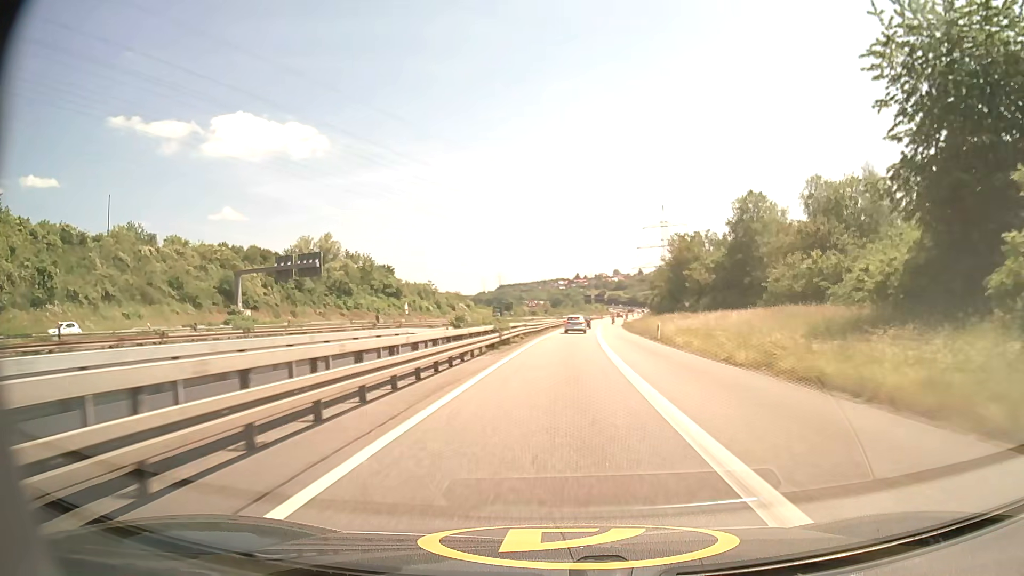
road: motorway_link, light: Day
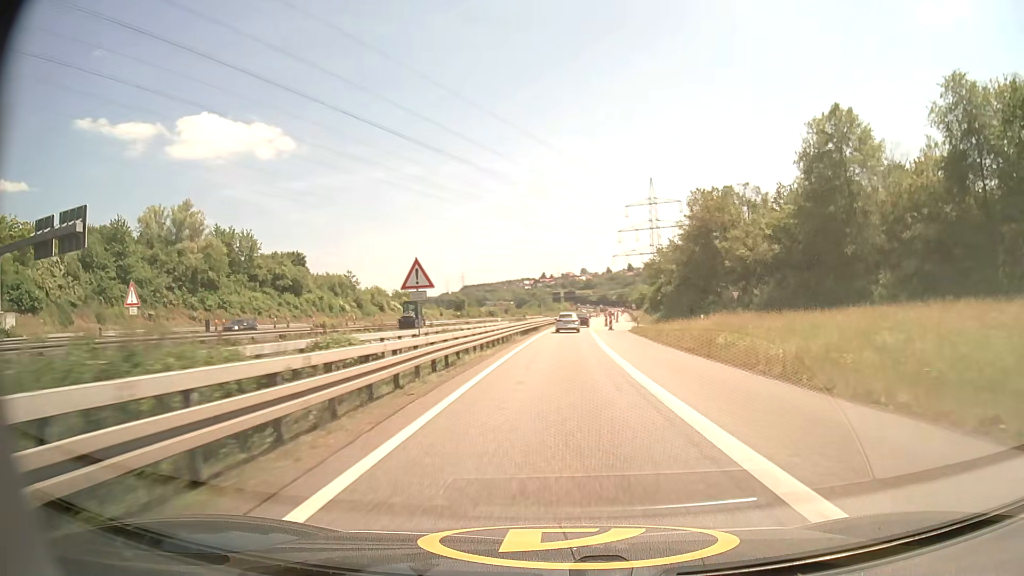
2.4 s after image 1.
(+1.2, +44.7) m; +3°
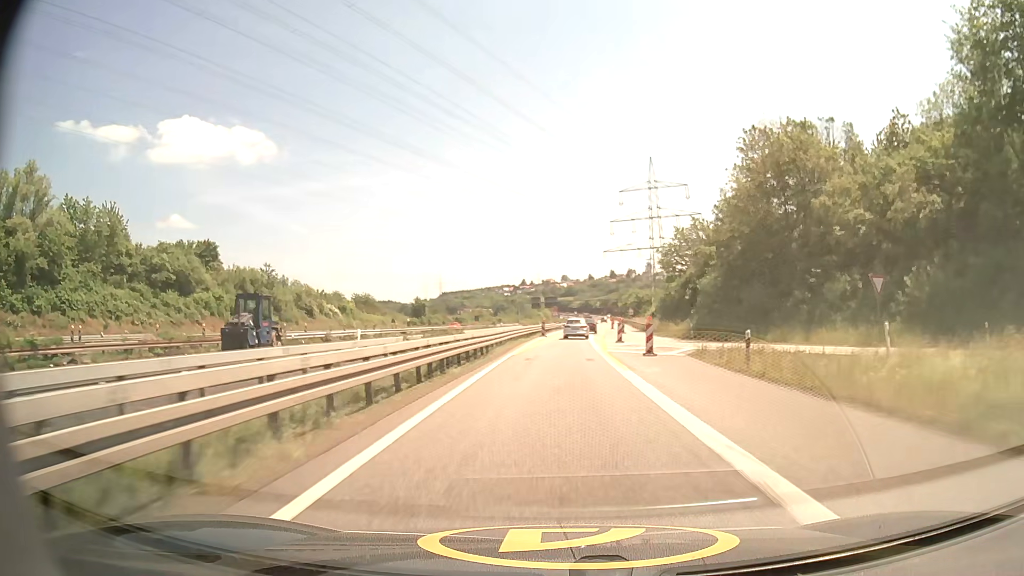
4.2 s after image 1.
(+0.5, +31.8) m; +2°
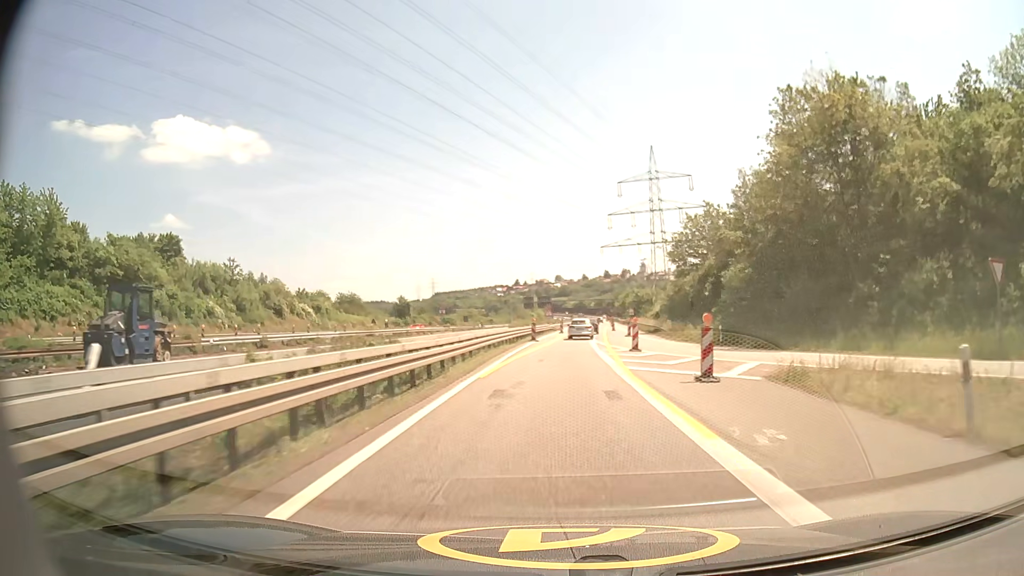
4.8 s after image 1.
(+0.1, +10.5) m; +1°
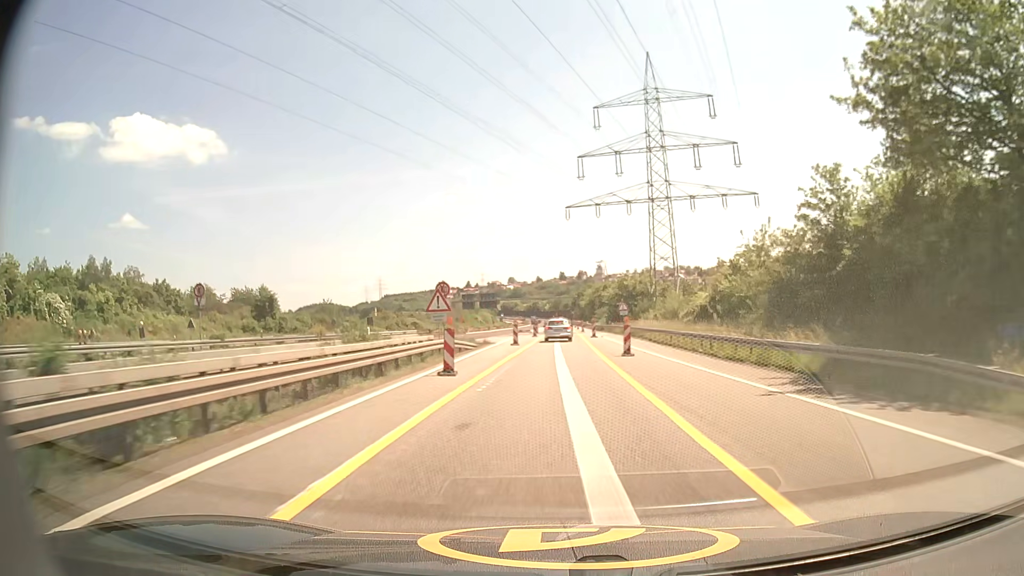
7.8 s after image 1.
(+2.4, +52.5) m; +4°
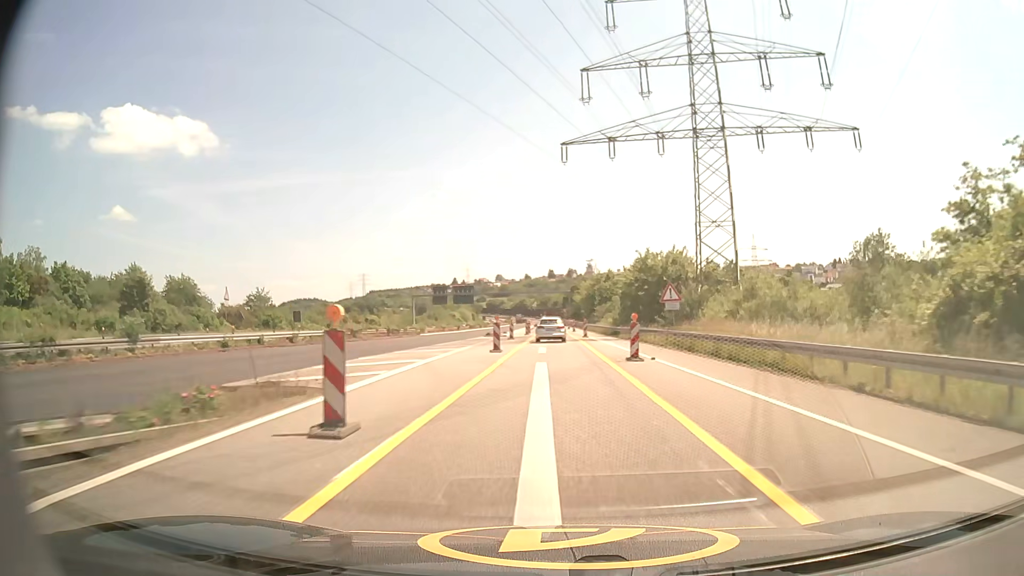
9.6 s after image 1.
(+0.3, +31.4) m; +1°
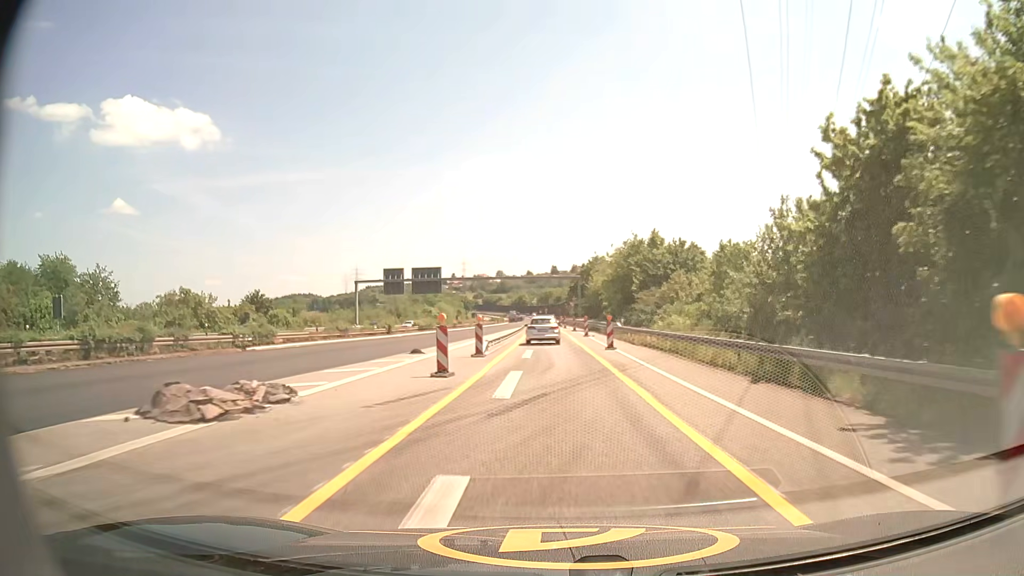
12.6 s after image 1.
(+0.1, +50.8) m; 0°
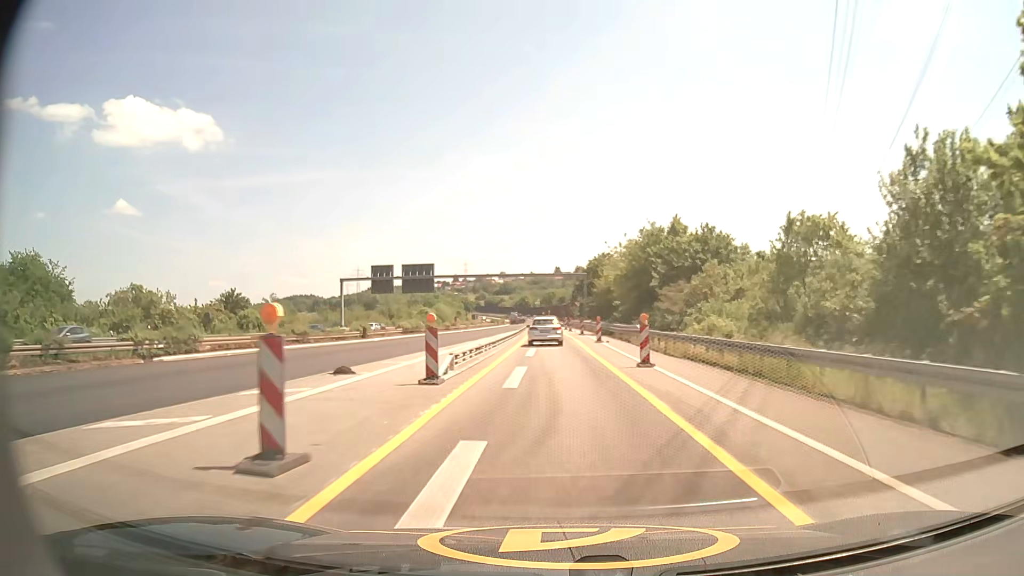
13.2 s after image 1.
(-0.1, +10.2) m; -1°
(0, +10) (0, +20) (0, +30) (0, +40) (0, +50) (0, +60) (-1, +70) (-1, +80) (-1, +90) (-1, +100) m
